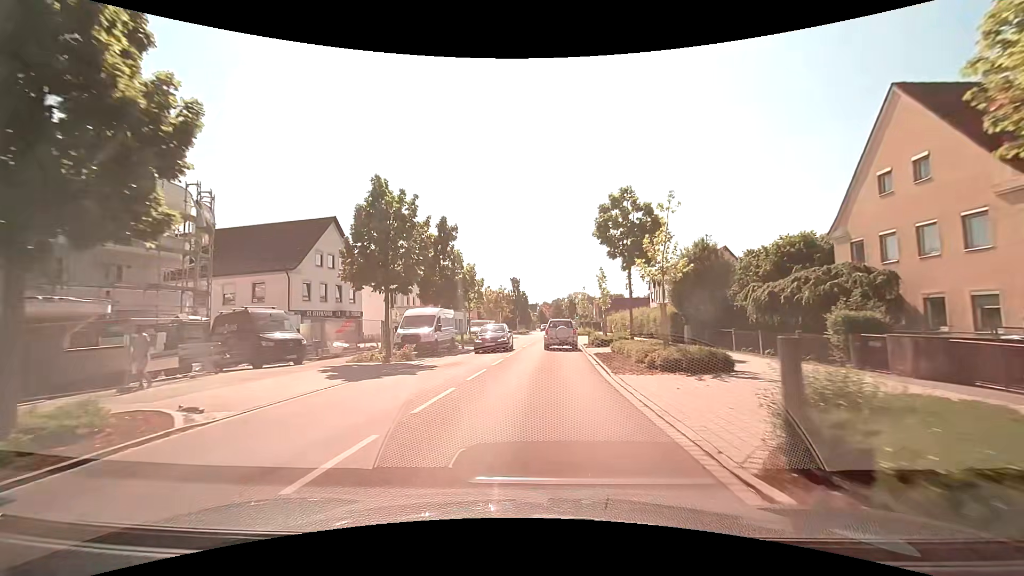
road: tertiary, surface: asphalt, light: Day
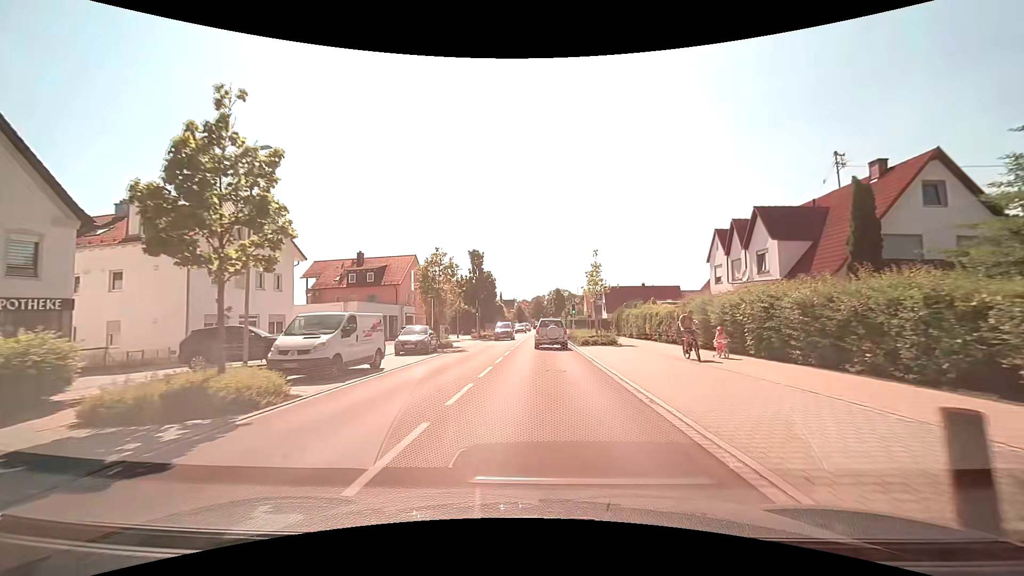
(+0.8, +30.7) m; +3°
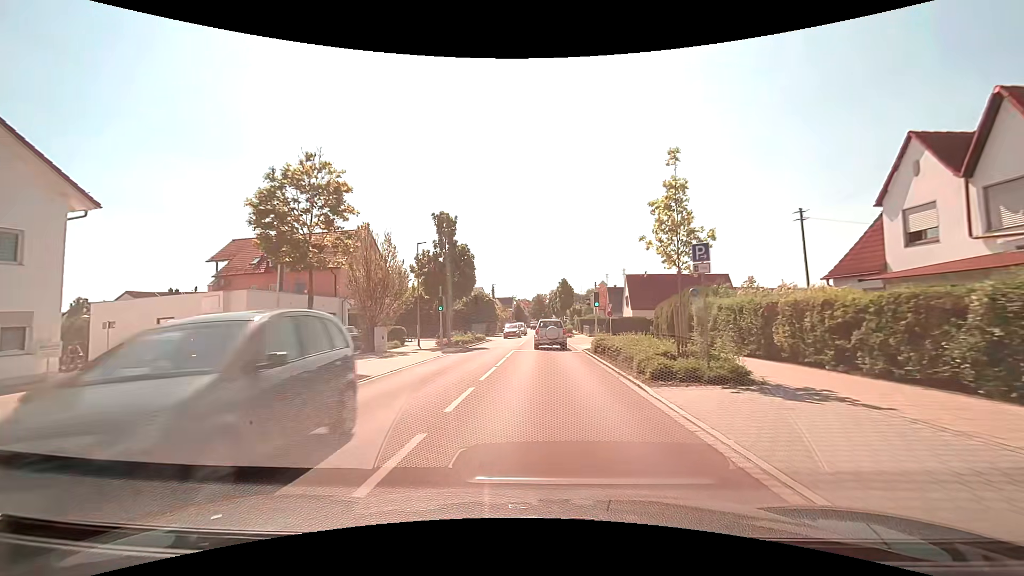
(+0.1, +18.7) m; -1°
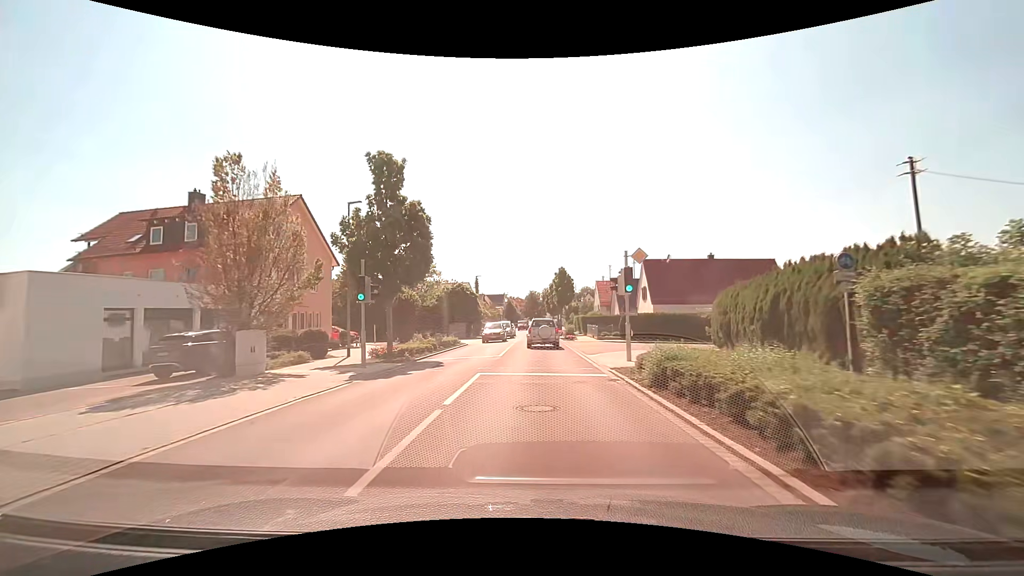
(+0.2, +12.6) m; +1°
